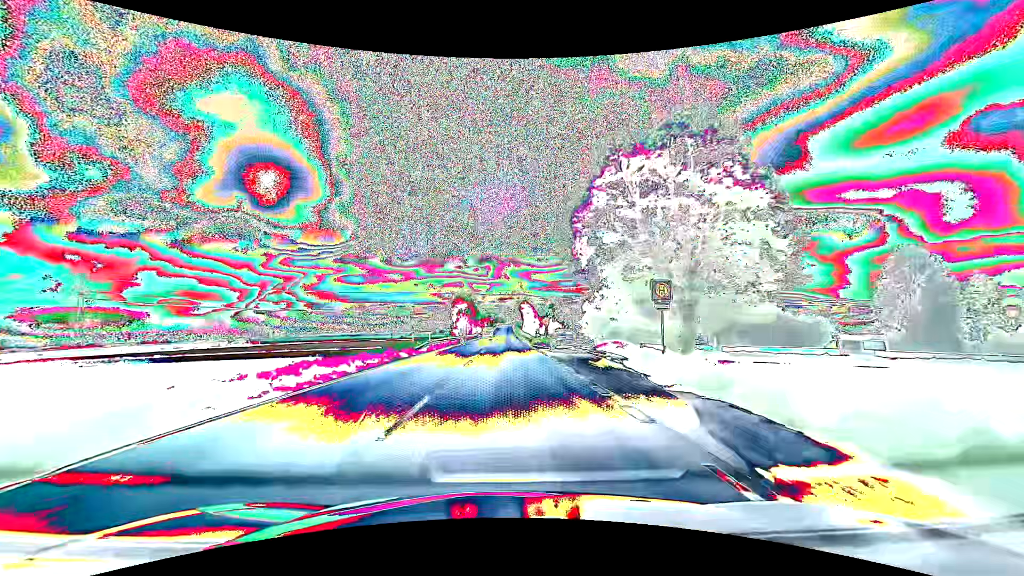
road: primary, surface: asphalt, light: Day
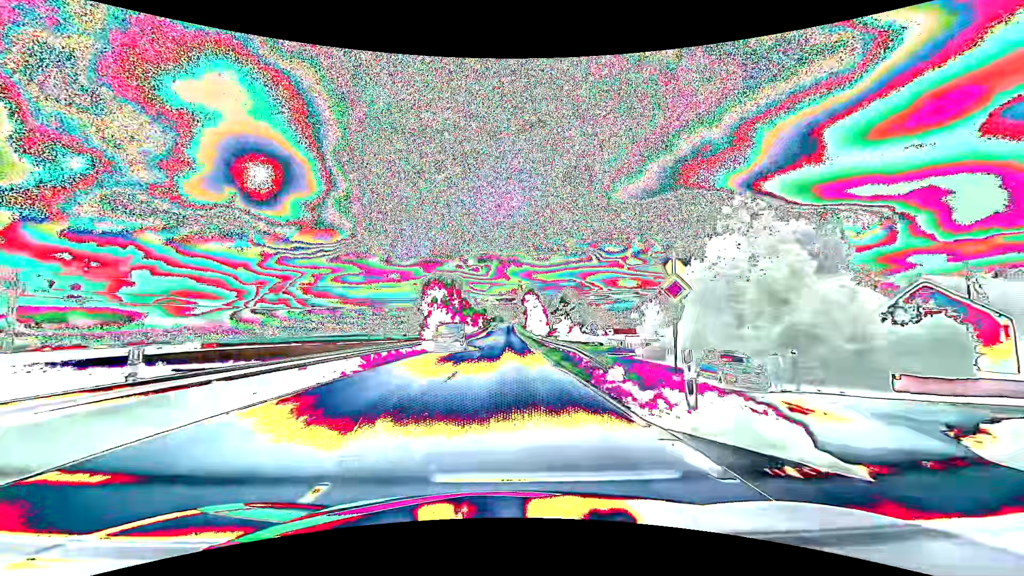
(-0.1, +42.1) m; 0°
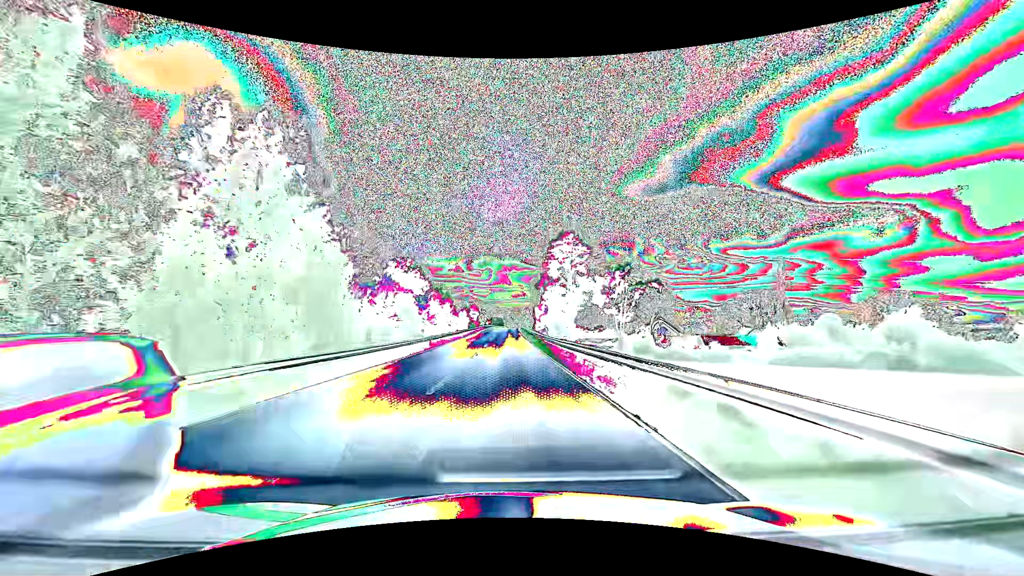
(-0.2, +74.5) m; 0°
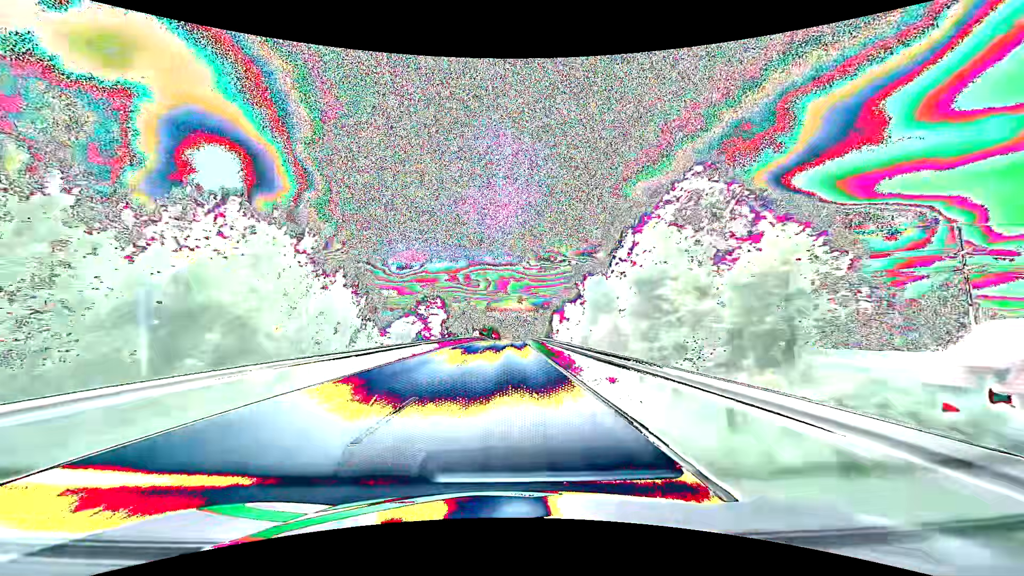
(+0.1, +76.8) m; 0°
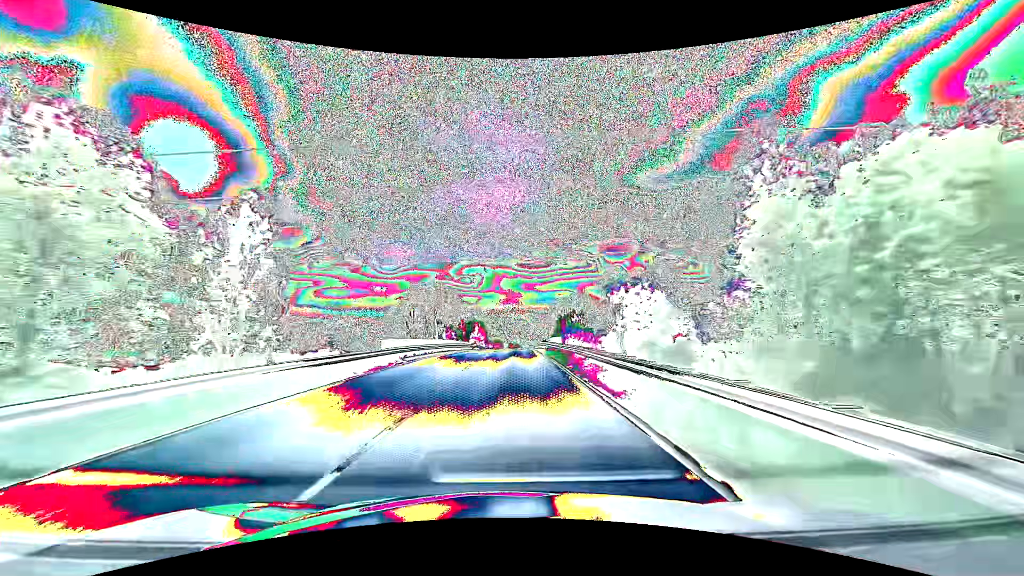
(+0.3, +62.1) m; +1°
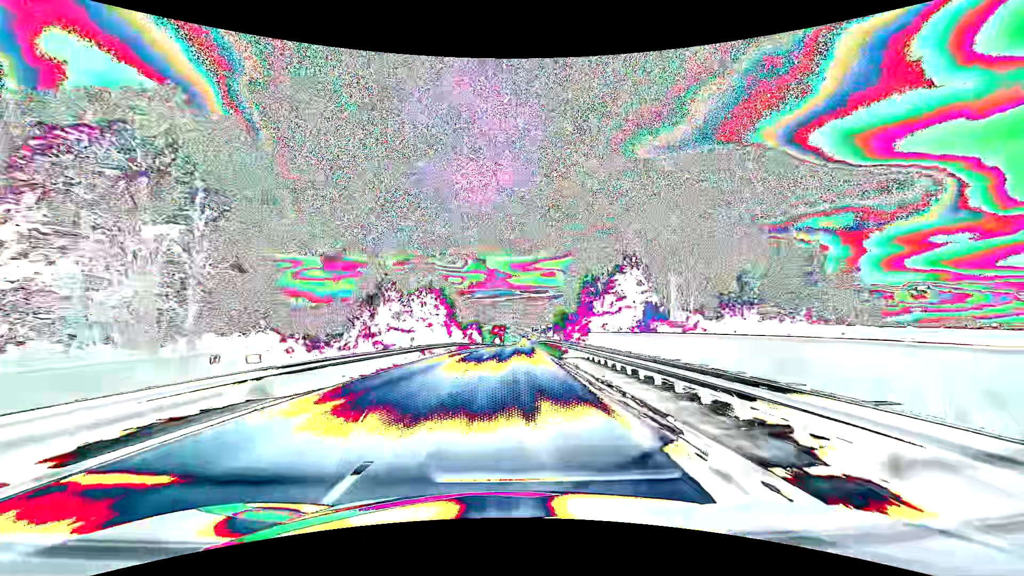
(+0.7, +63.0) m; +1°
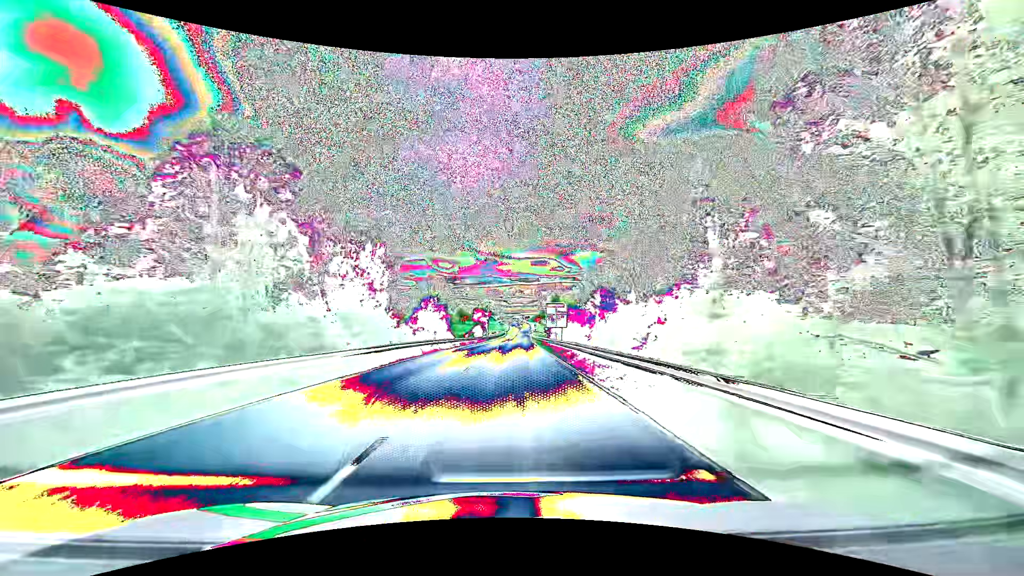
(+0.6, +47.1) m; +1°
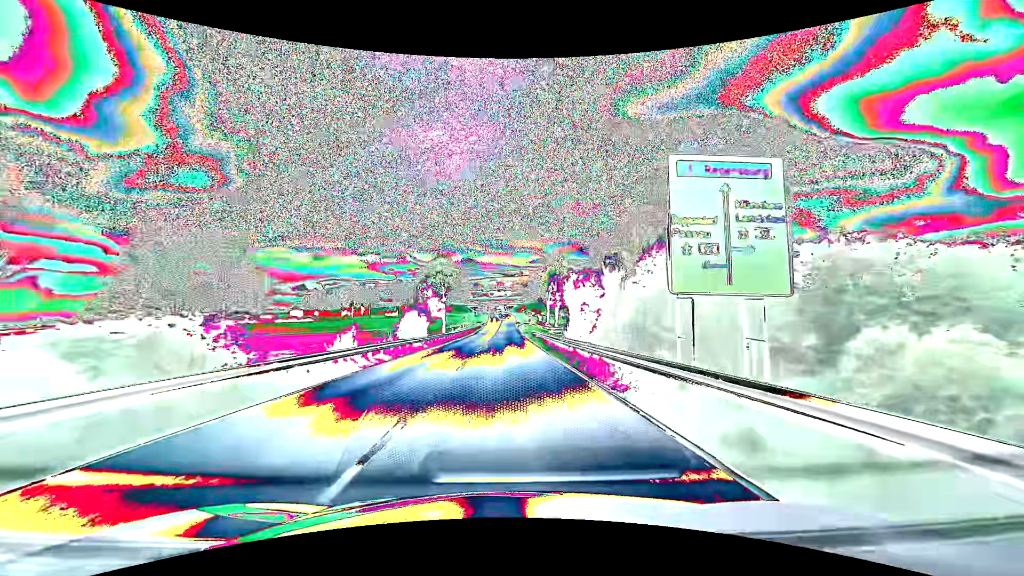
(+1.1, +58.8) m; +2°
(0, +10) (0, +20) (0, +30) (0, +40) (0, +50) (0, +60) (0, +70) (0, +80) (0, +90) (+1, +100) m
